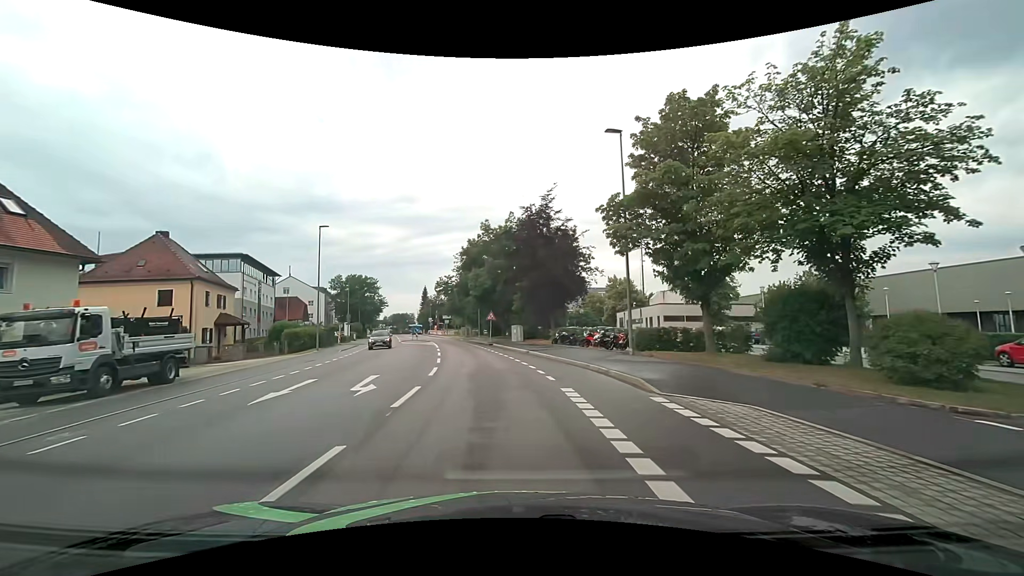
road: tertiary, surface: asphalt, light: Day
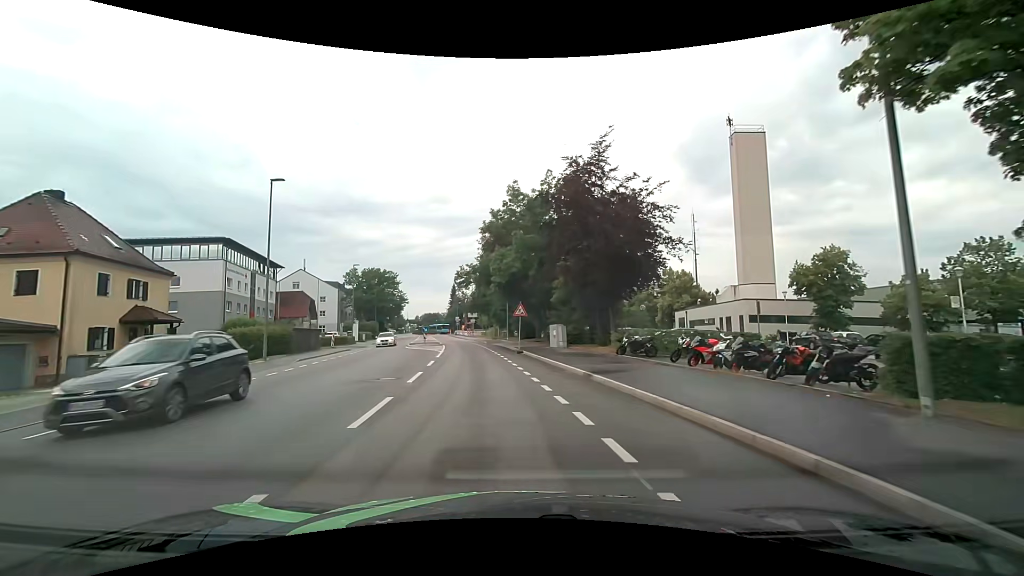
(-0.4, +13.9) m; -4°
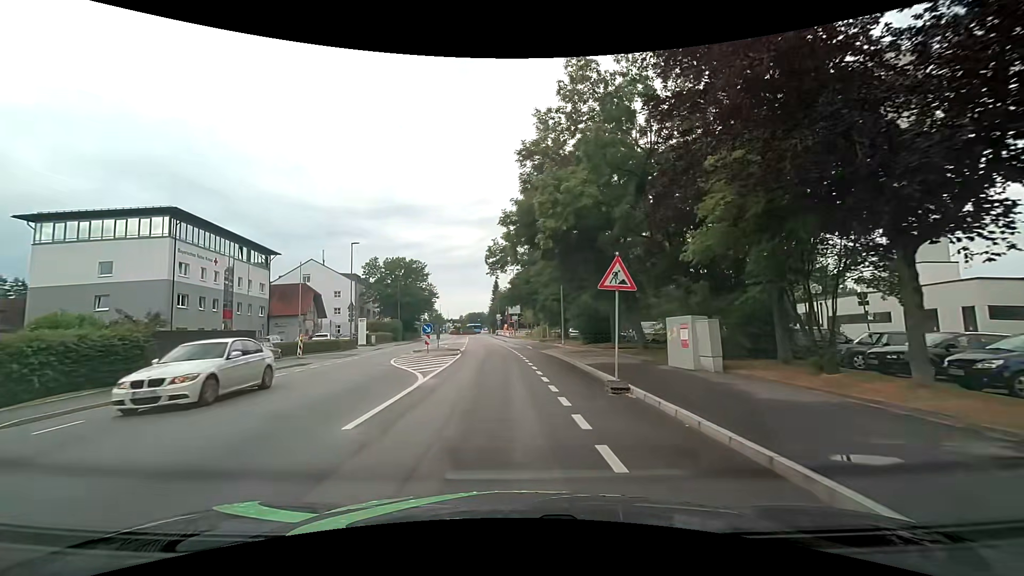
(-0.9, +18.4) m; -6°
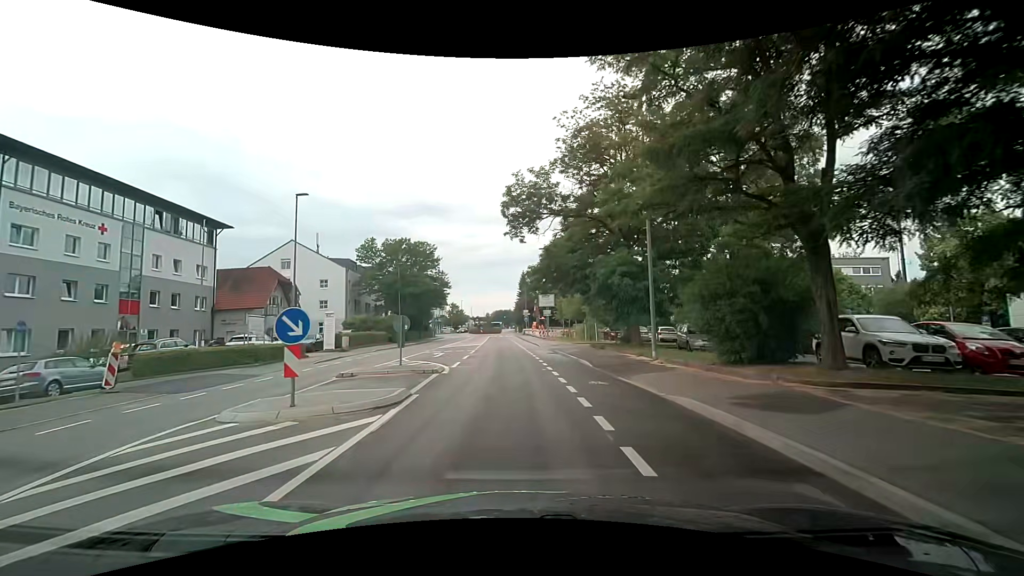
(-0.6, +18.3) m; -4°
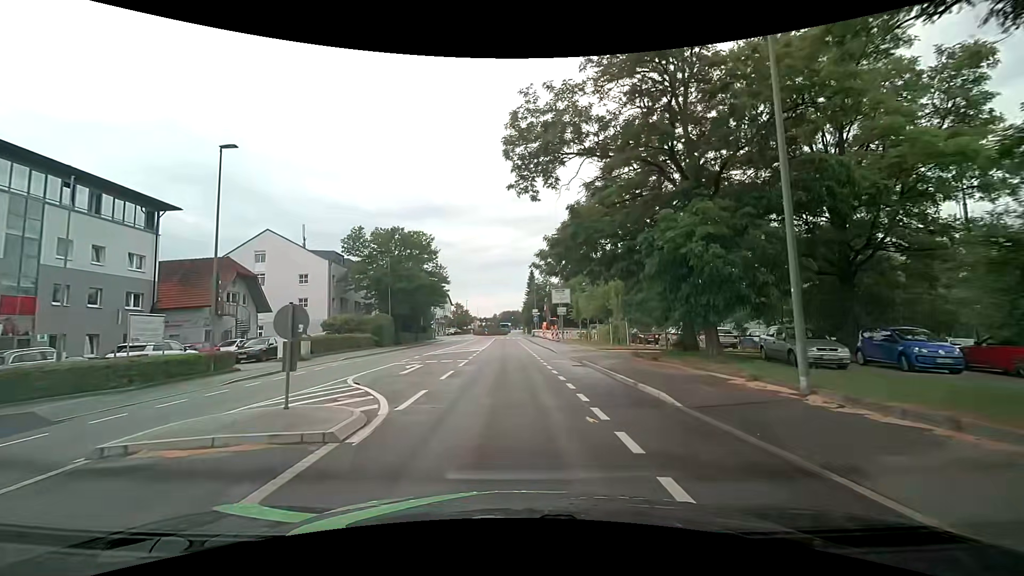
(-0.1, +9.1) m; 0°
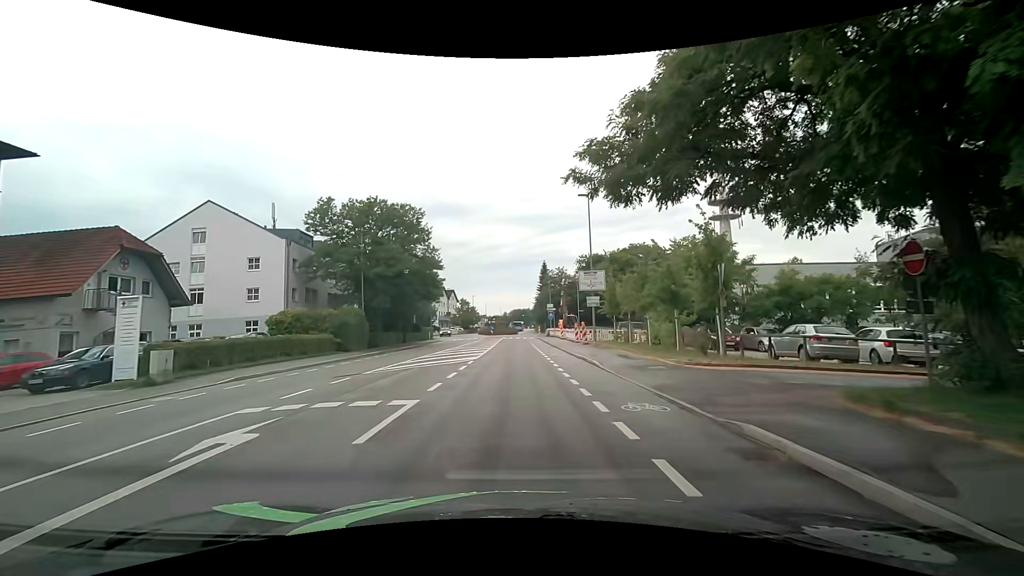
(-0.2, +13.6) m; -1°
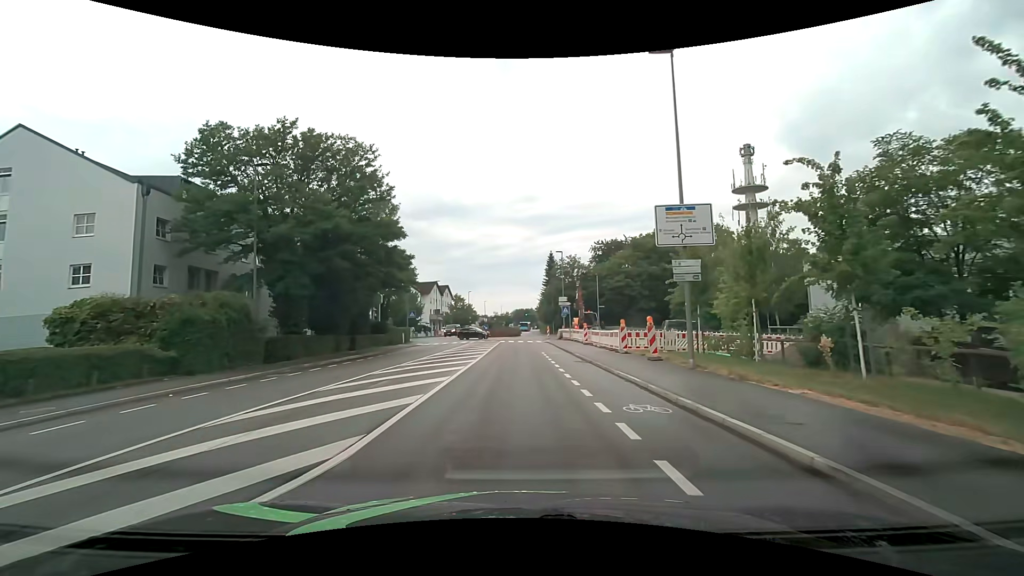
(-0.1, +18.1) m; 0°
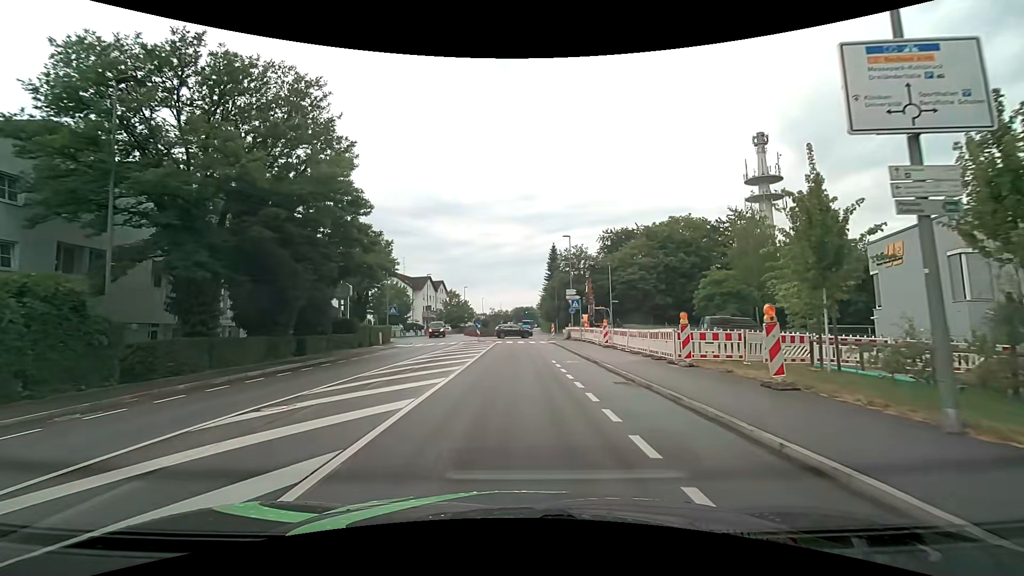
(0.0, +8.9) m; 0°
